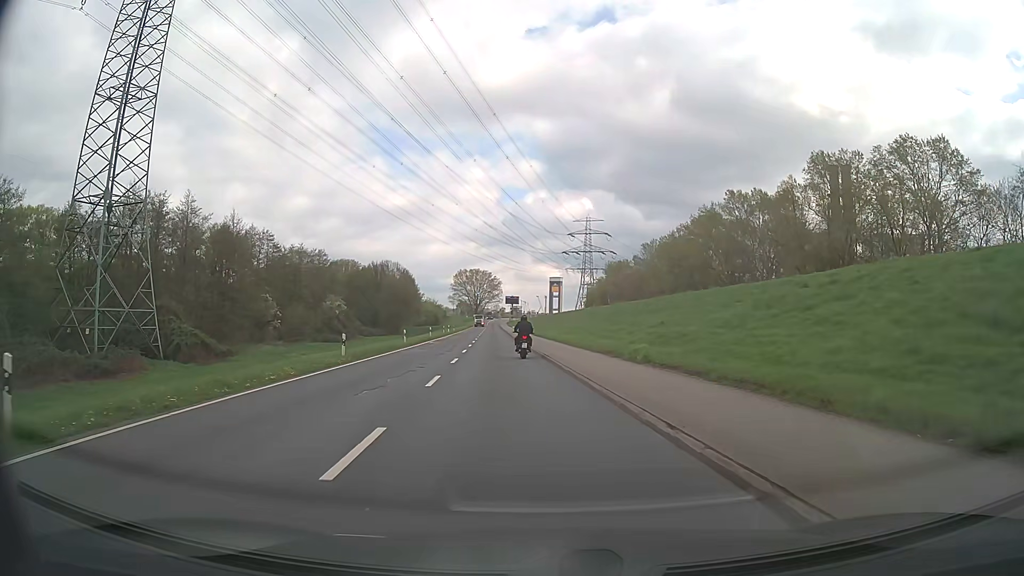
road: secondary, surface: asphalt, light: Day
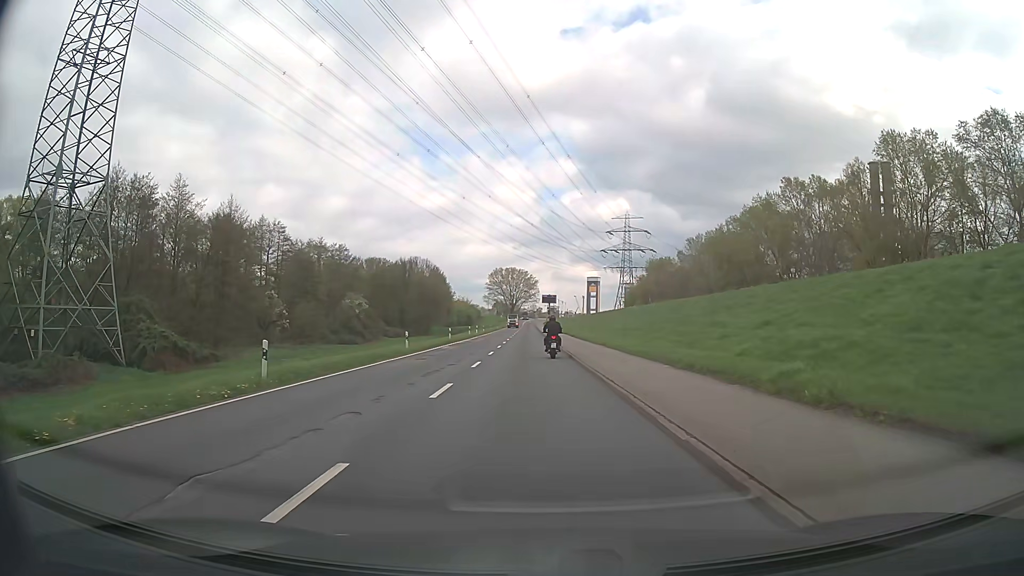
(-0.3, +11.4) m; -3°
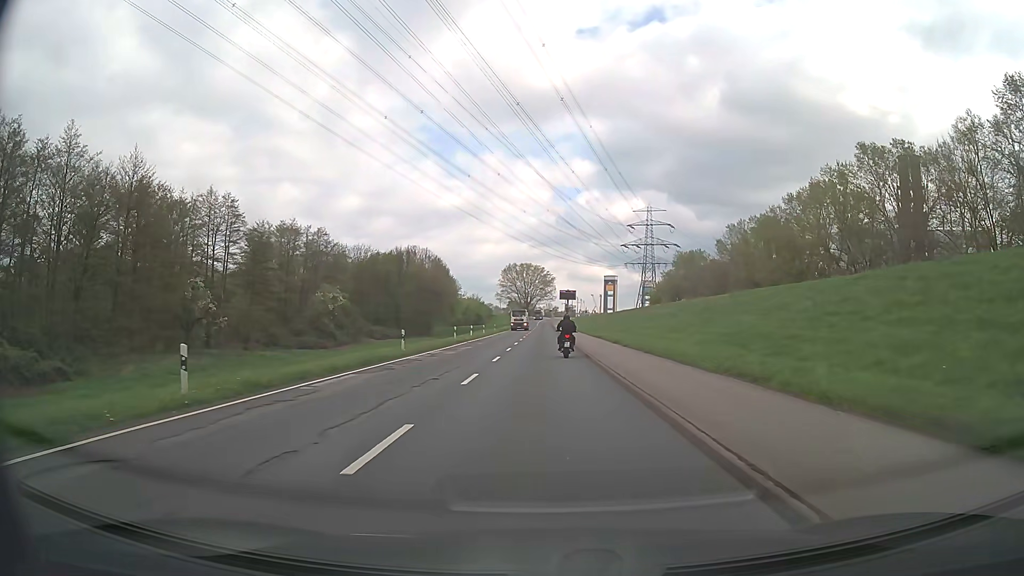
(-0.5, +24.5) m; -2°
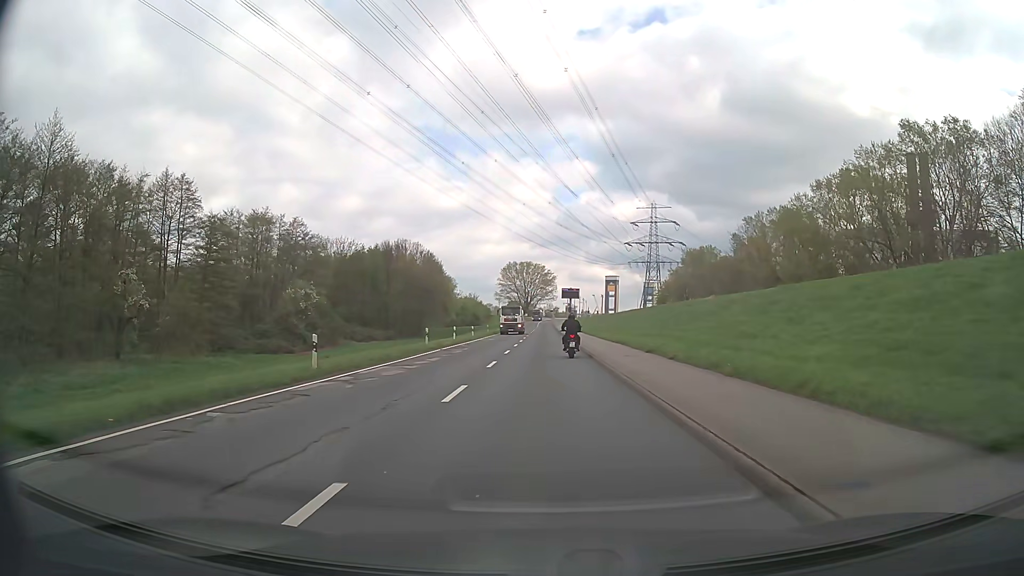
(0.0, +12.3) m; 0°
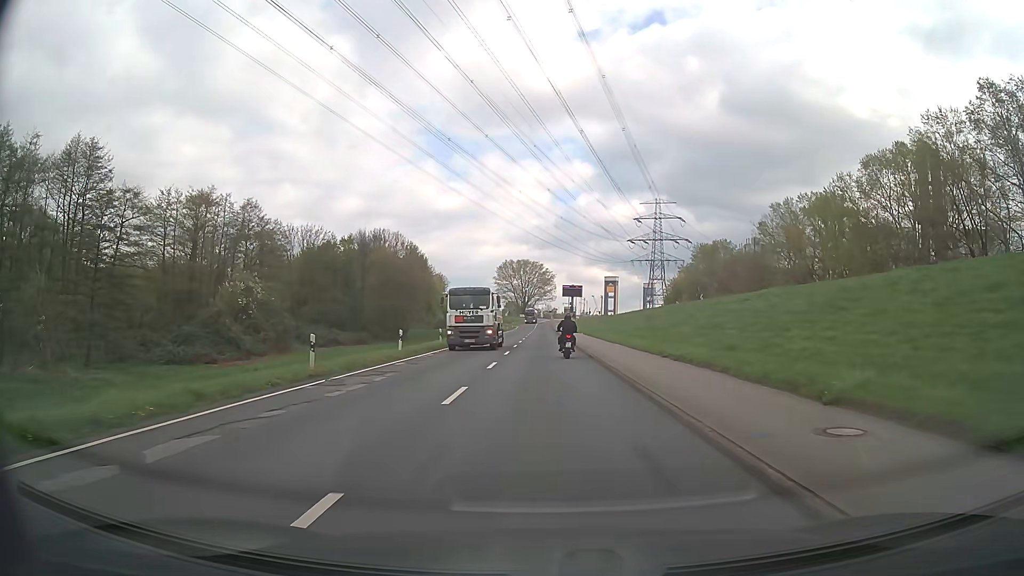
(-0.1, +18.2) m; 0°
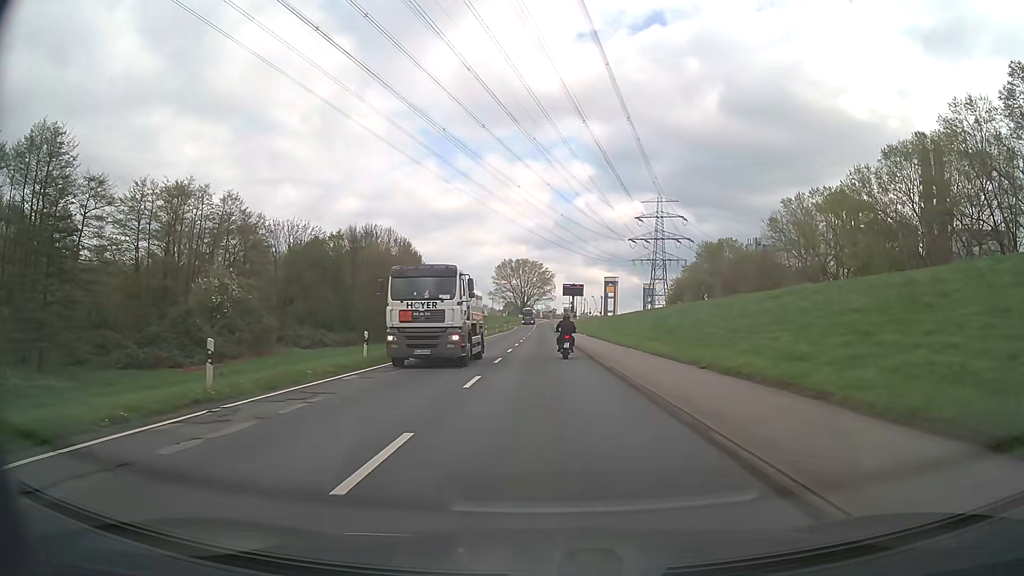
(0.0, +6.0) m; 0°
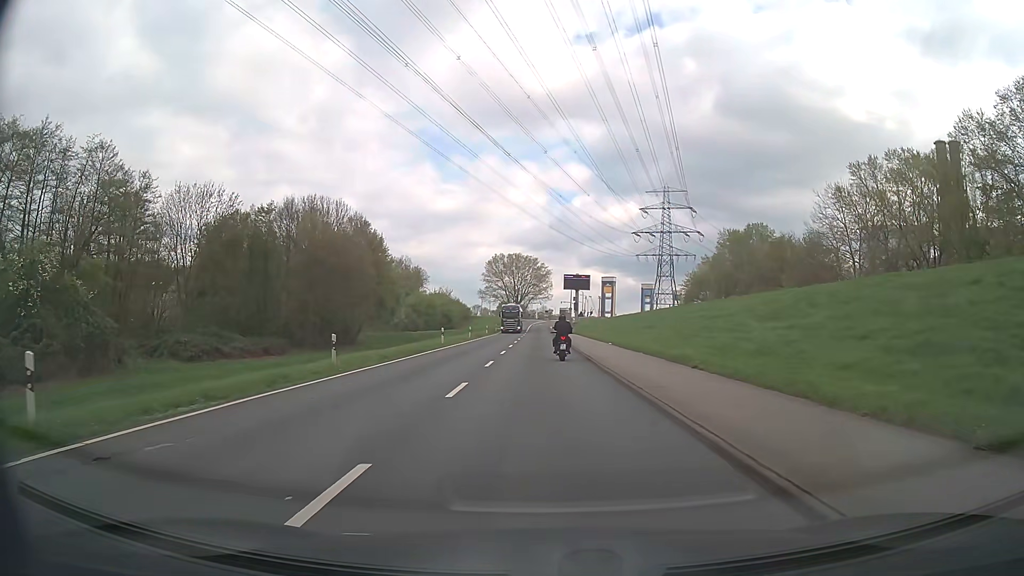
(+0.1, +28.6) m; 0°
(0, +10) (0, +20) (0, +30) (0, +40) (0, +50) (0, +60) (0, +70) (0, +80) (0, +90) (0, +100) m
